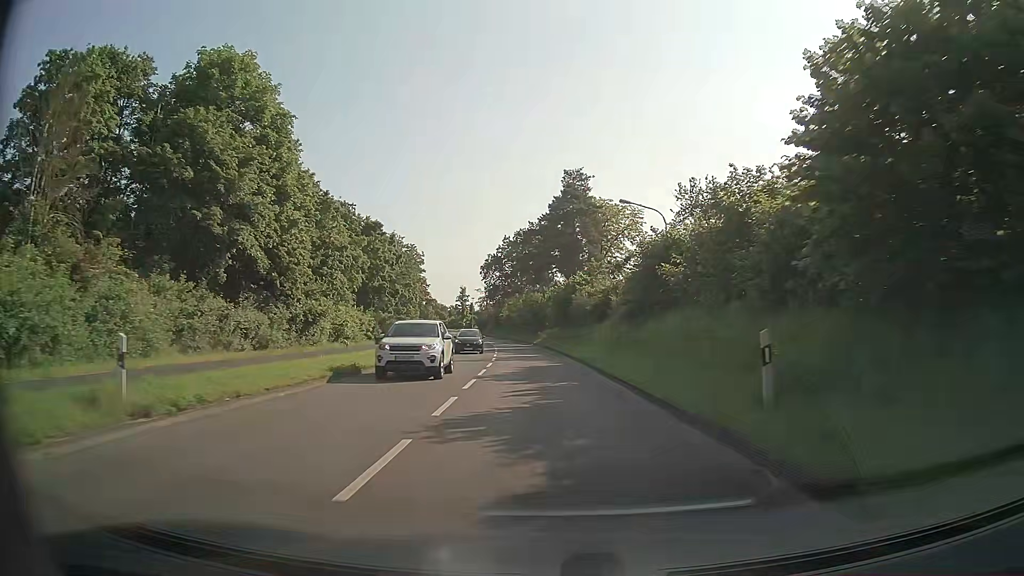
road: secondary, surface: asphalt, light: Day
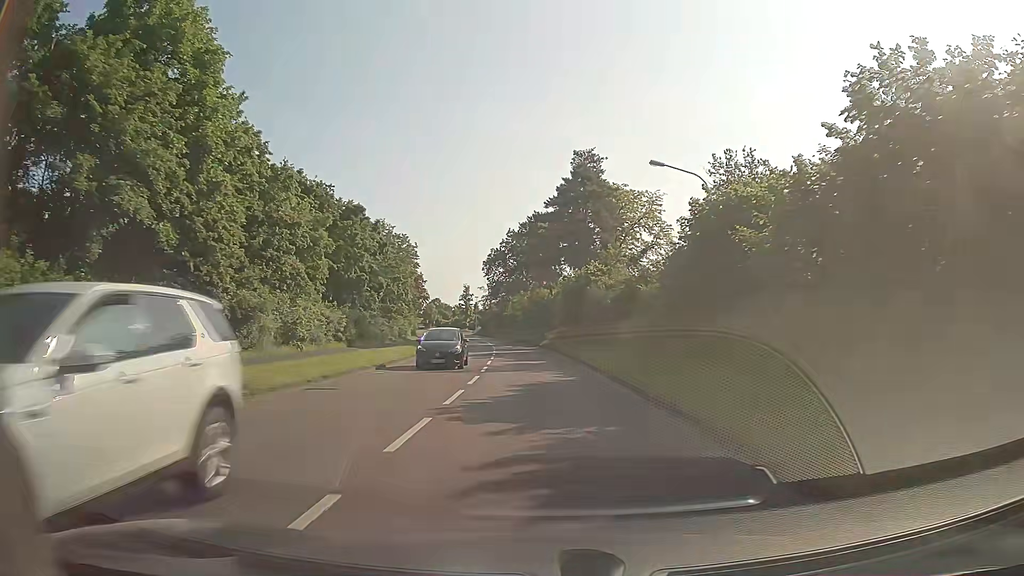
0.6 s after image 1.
(0.0, +8.4) m; -1°
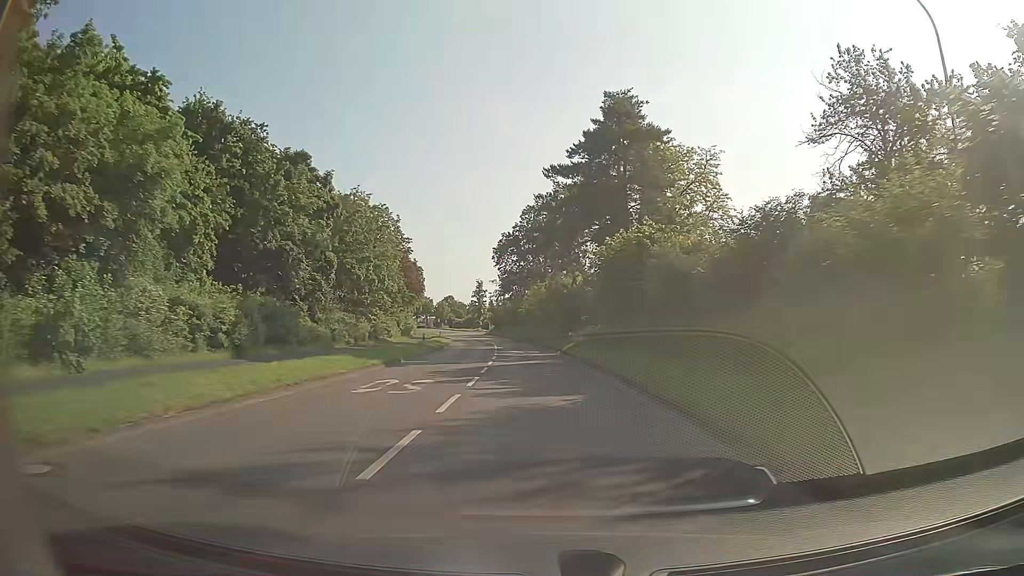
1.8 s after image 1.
(-0.2, +16.8) m; -2°
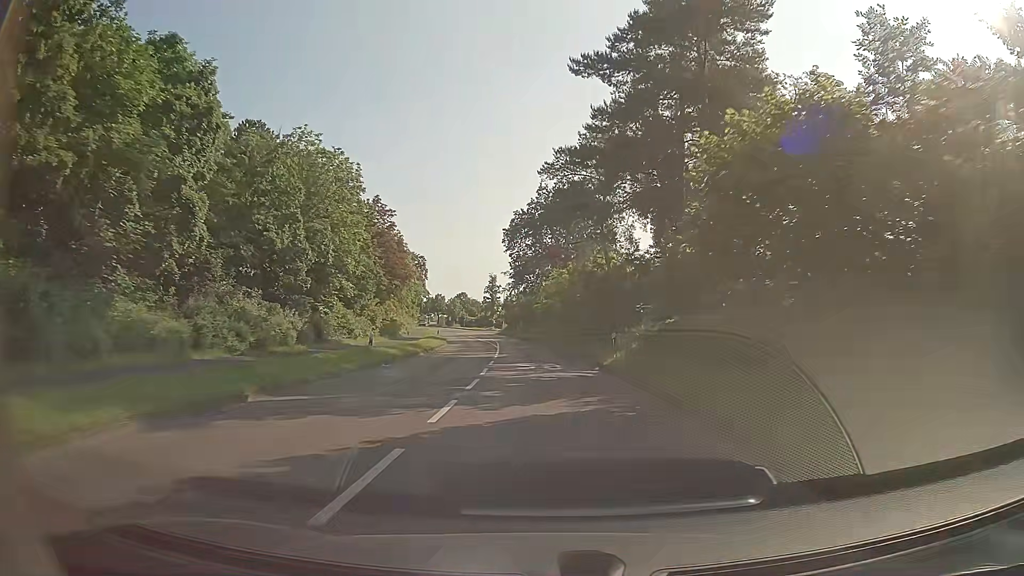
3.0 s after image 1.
(-0.2, +16.9) m; -2°
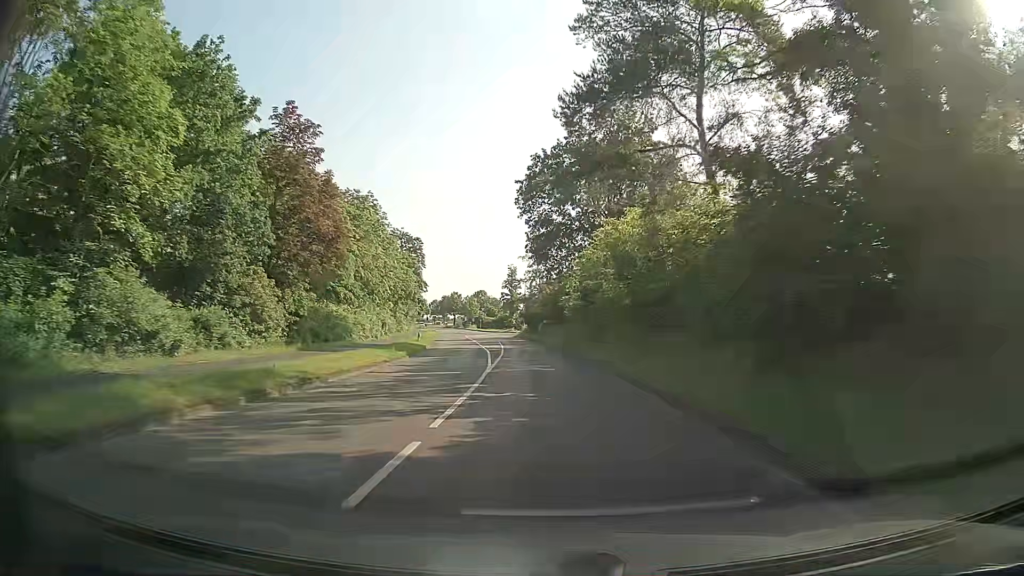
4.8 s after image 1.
(-0.4, +25.4) m; -2°
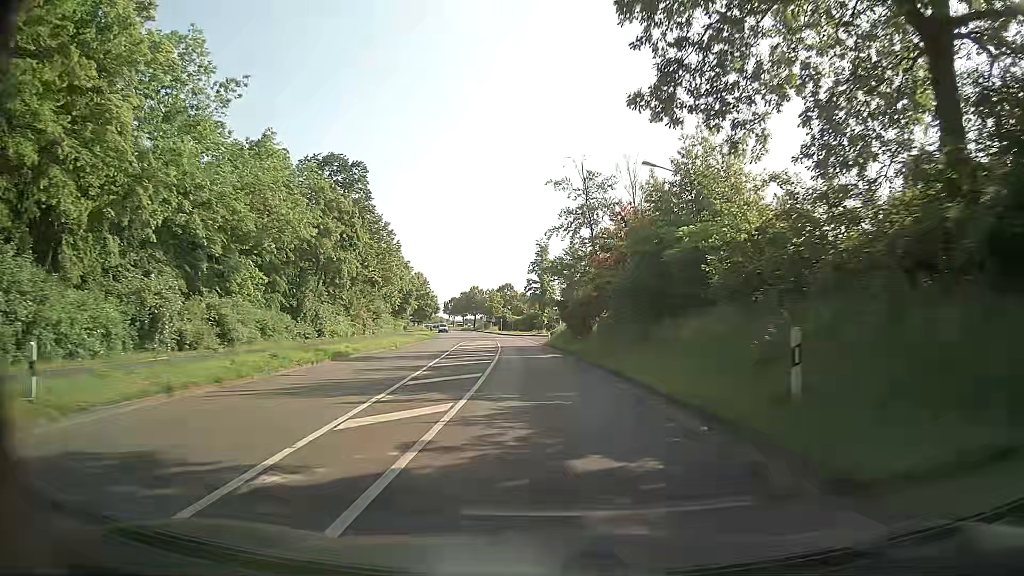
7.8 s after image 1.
(-1.1, +42.6) m; -3°
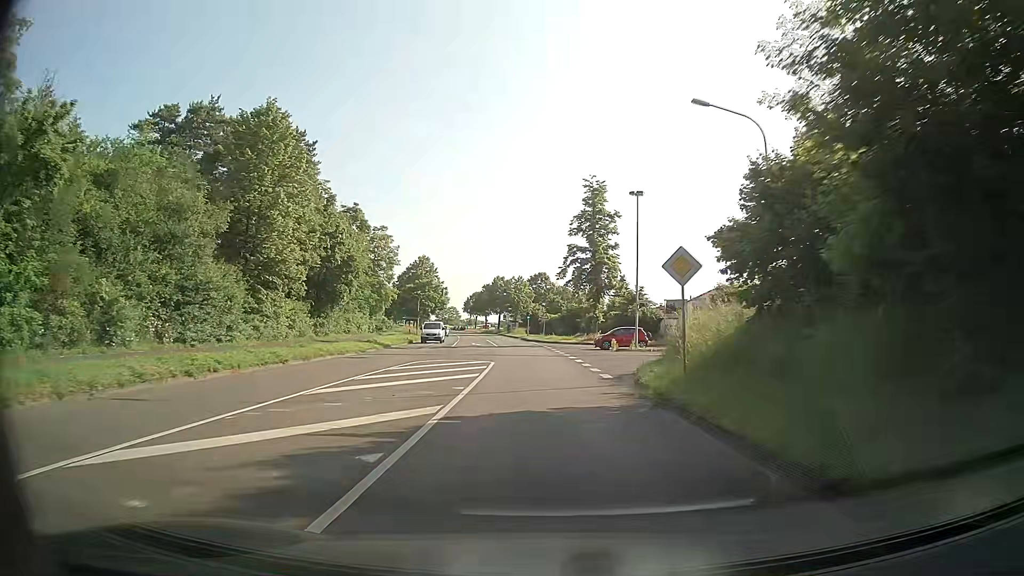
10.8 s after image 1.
(-1.2, +42.1) m; -4°
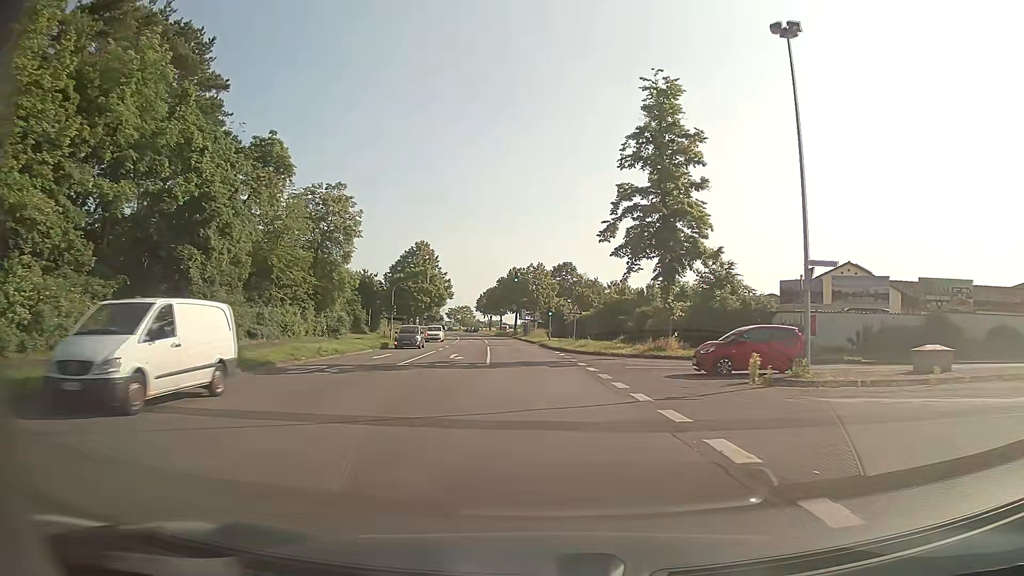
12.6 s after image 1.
(-0.3, +24.5) m; -2°
(0, +10) (0, +20) (-1, +30) (-2, +40) (-2, +50) (-3, +60) (-4, +70) (-5, +80) (-7, +90) (-8, +100) m
